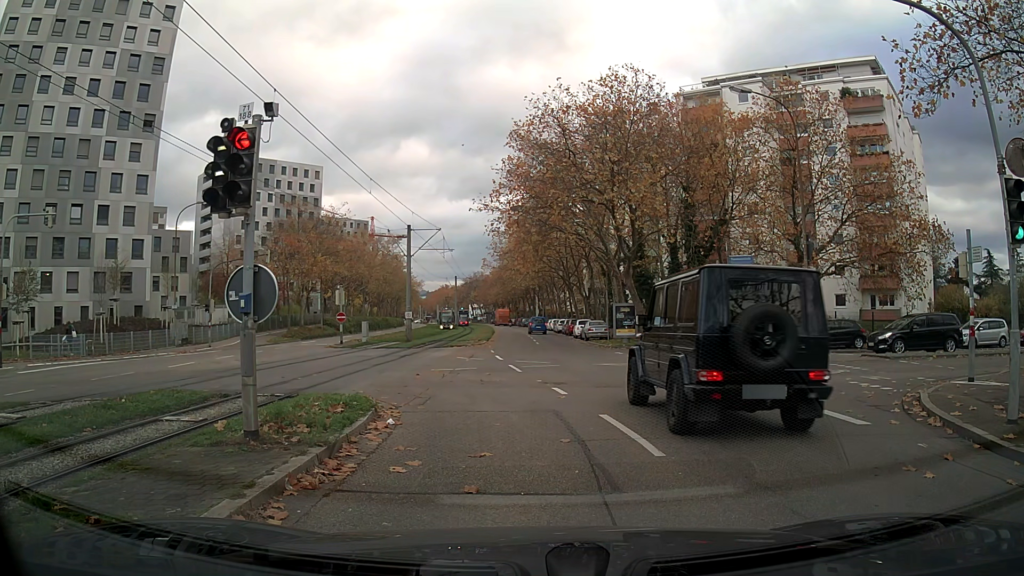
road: tertiary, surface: asphalt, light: Day
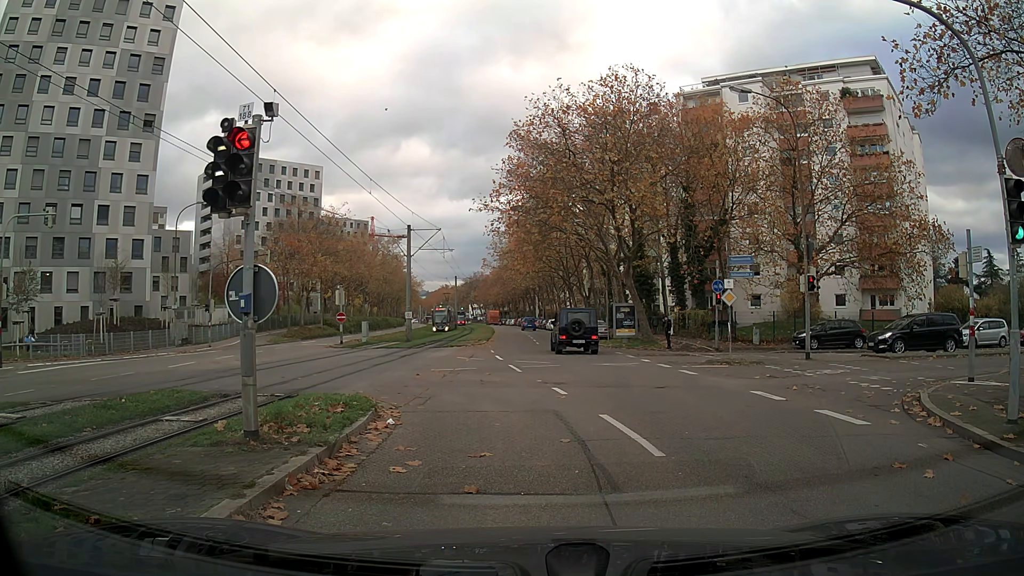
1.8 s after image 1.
(0.0, 0.0) m; 0°
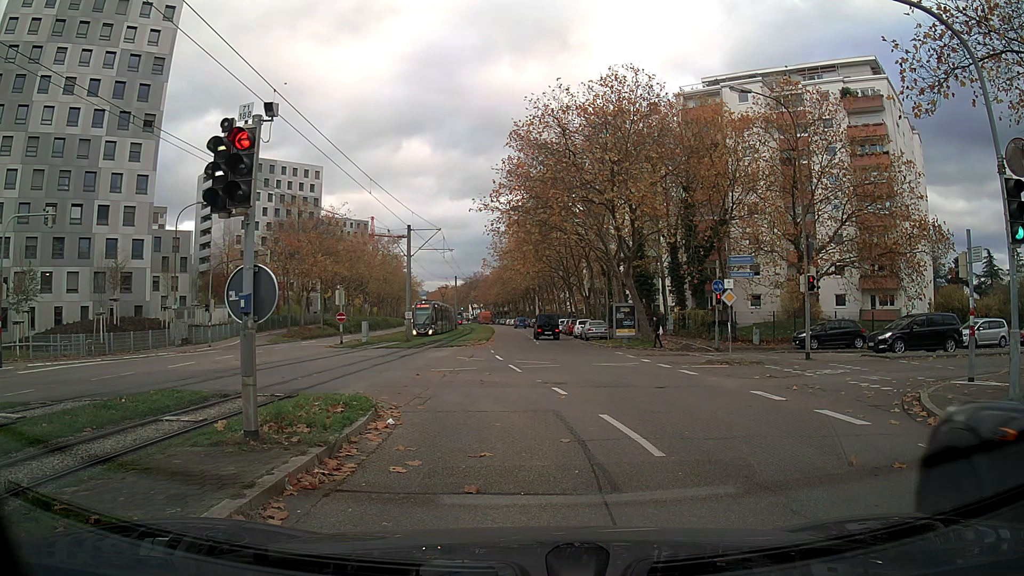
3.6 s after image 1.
(0.0, 0.0) m; 0°
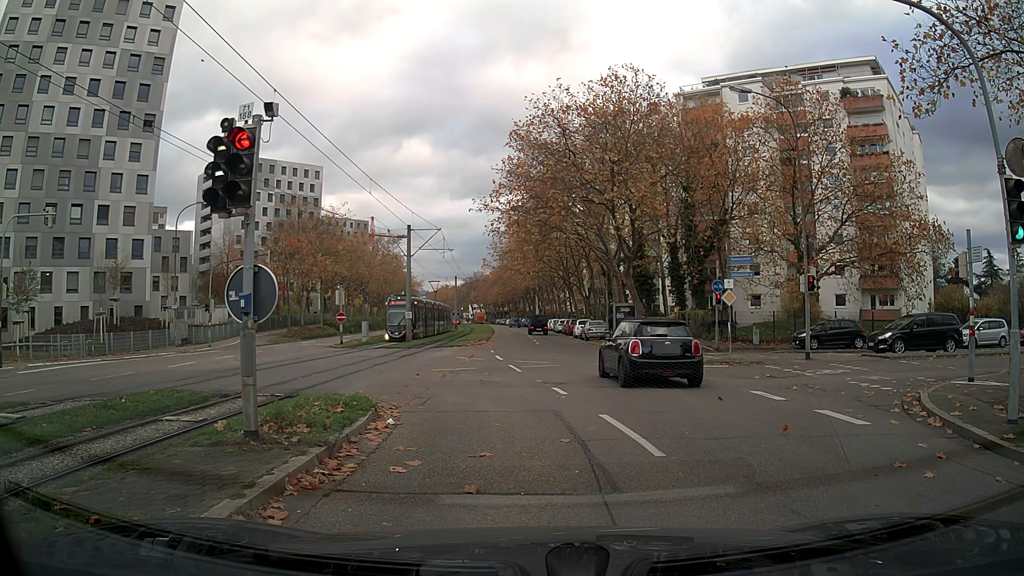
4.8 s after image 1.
(0.0, 0.0) m; 0°
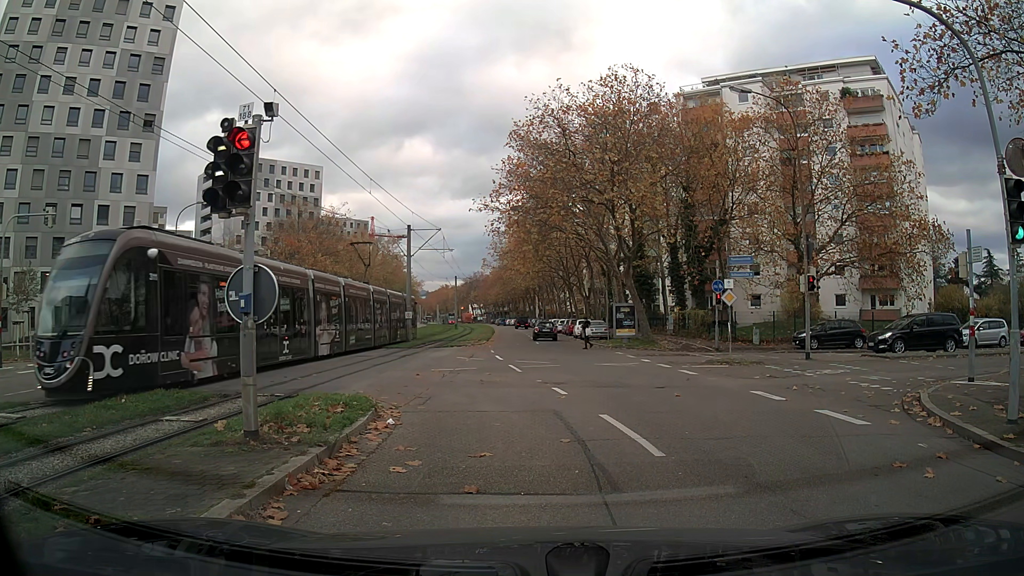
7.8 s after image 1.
(0.0, 0.0) m; 0°
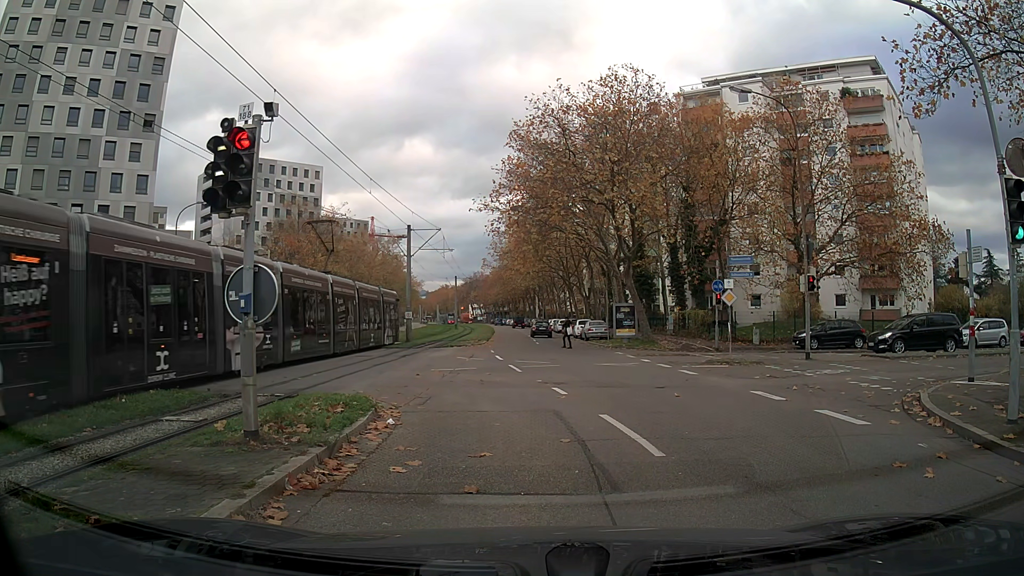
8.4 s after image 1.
(0.0, 0.0) m; 0°
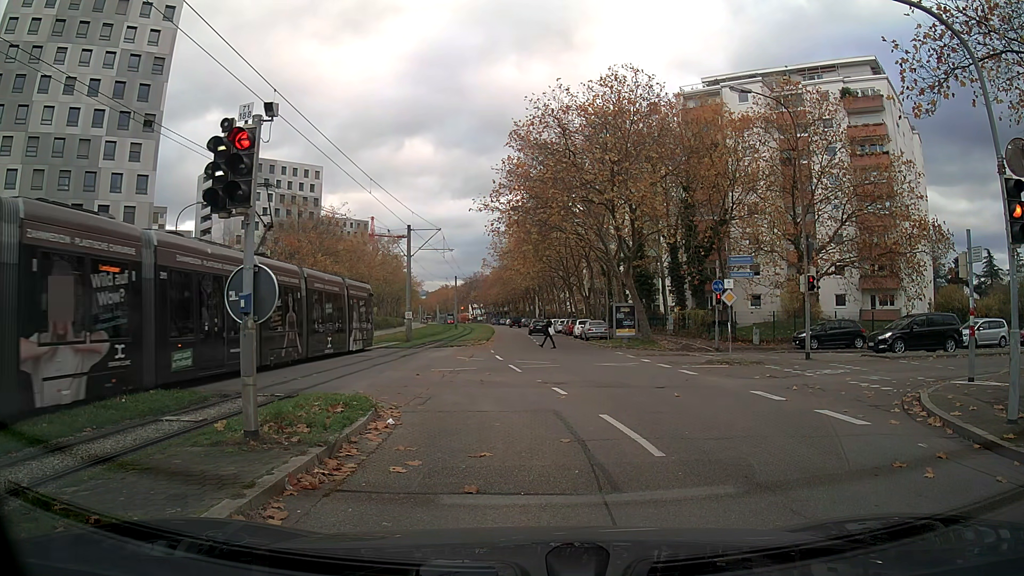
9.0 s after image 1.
(0.0, 0.0) m; 0°
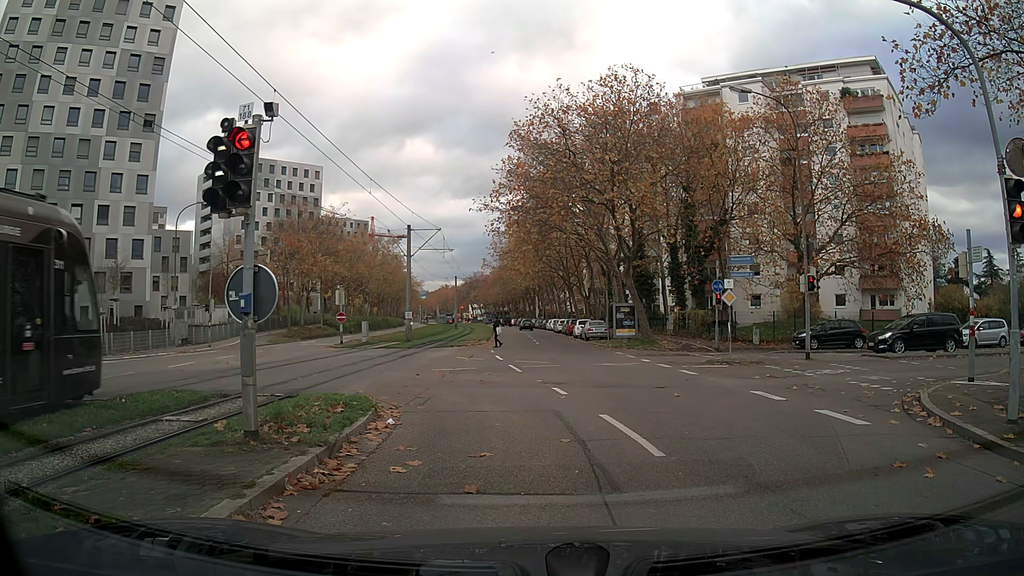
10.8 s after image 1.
(0.0, 0.0) m; 0°
